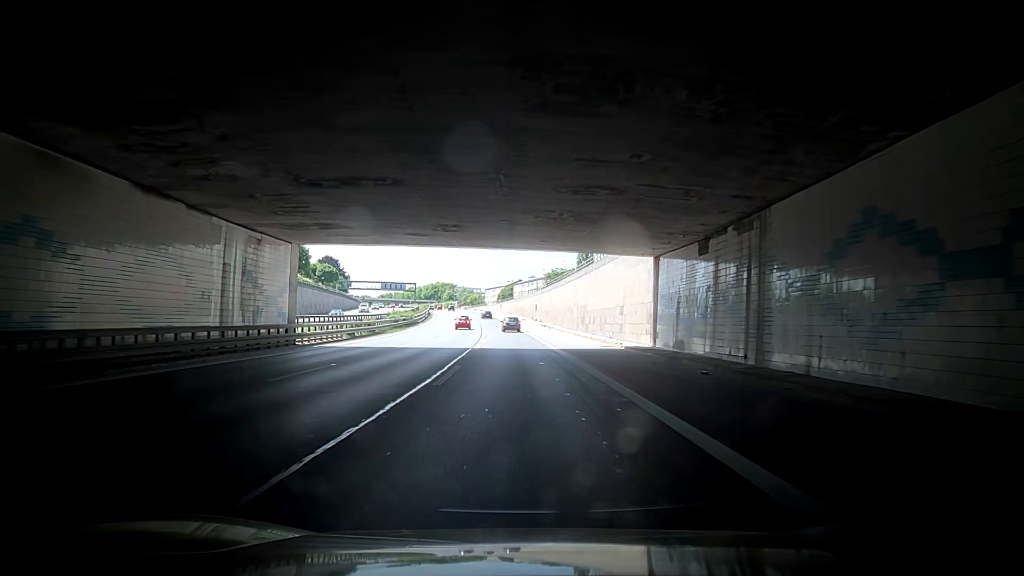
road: motorway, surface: asphalt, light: Day
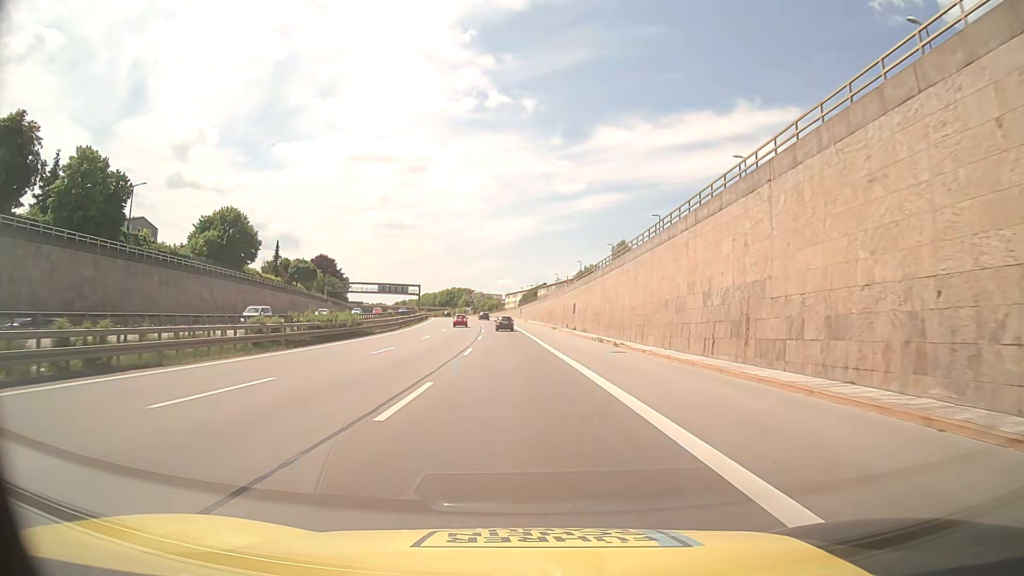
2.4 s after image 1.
(-1.9, +41.4) m; -1°
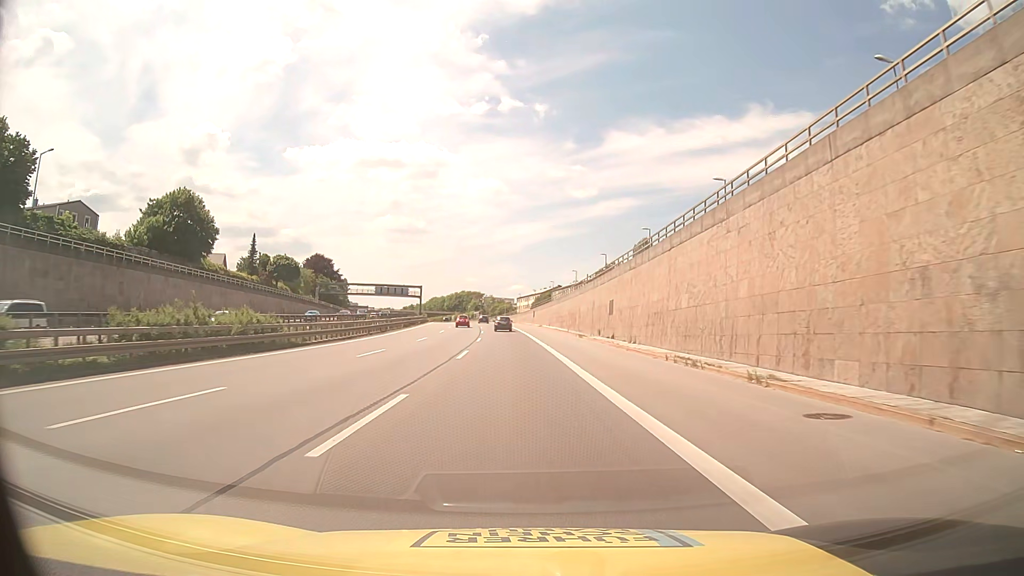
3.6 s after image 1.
(-0.2, +20.7) m; -1°
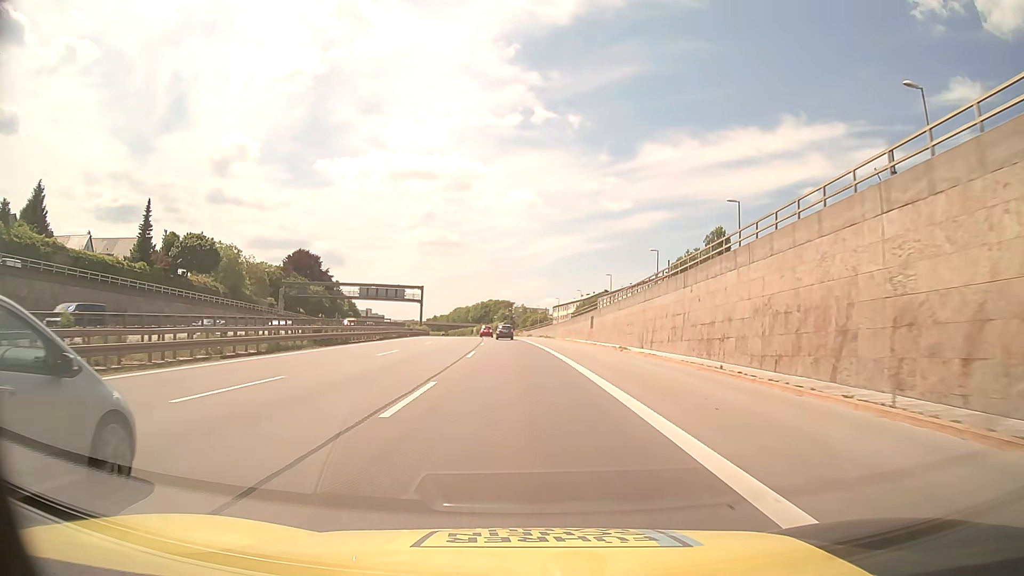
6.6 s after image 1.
(-1.4, +51.3) m; -3°
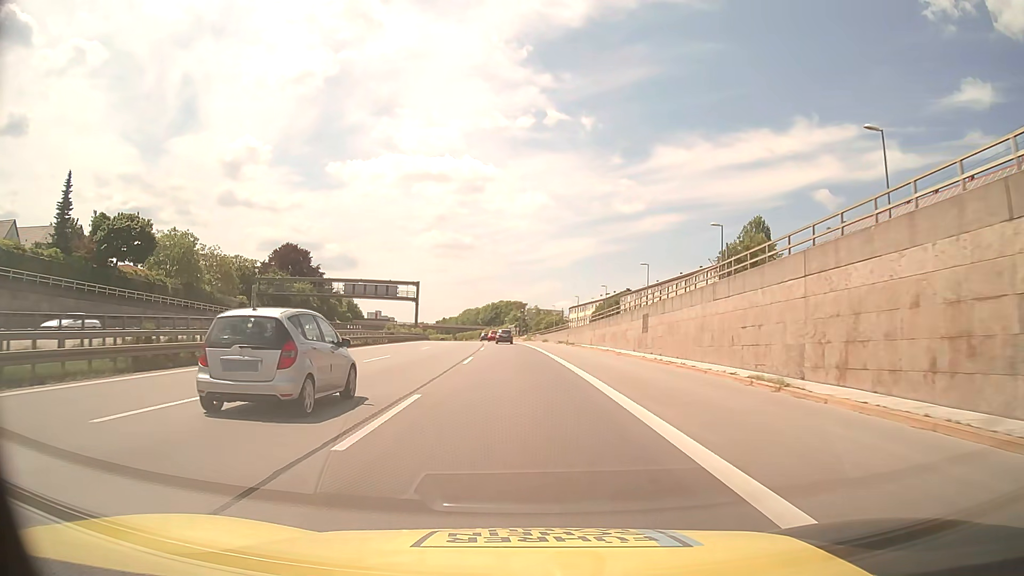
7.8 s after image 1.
(-0.2, +20.5) m; -1°
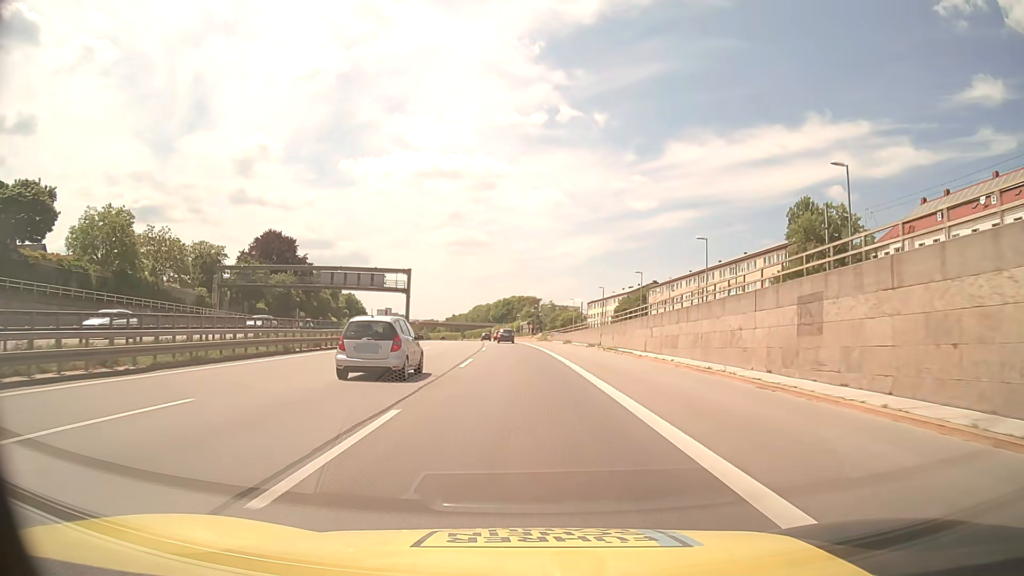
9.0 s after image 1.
(-0.2, +20.6) m; -1°
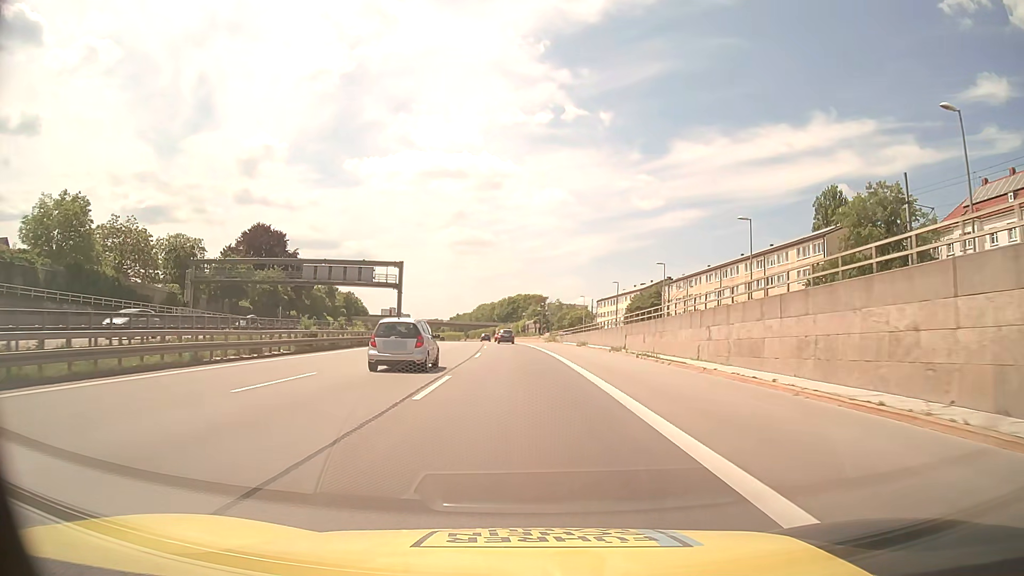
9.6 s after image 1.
(0.0, +10.3) m; 0°
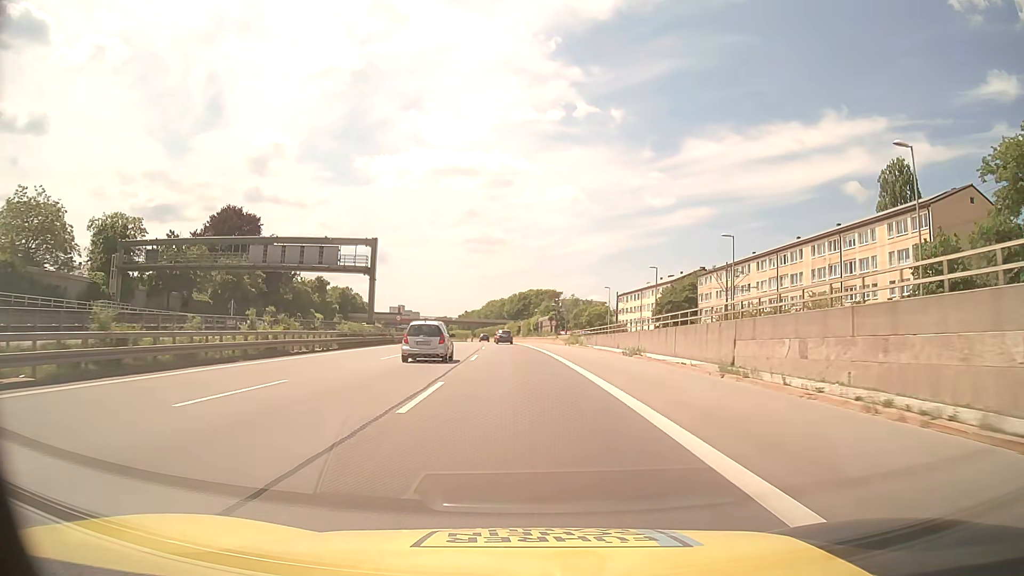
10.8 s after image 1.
(-0.2, +20.7) m; -1°
(0, +10) (0, +20) (0, +30) (-1, +40) (-1, +50) (-1, +60) (-2, +70) (-3, +80) (-3, +90) (-4, +100) m
